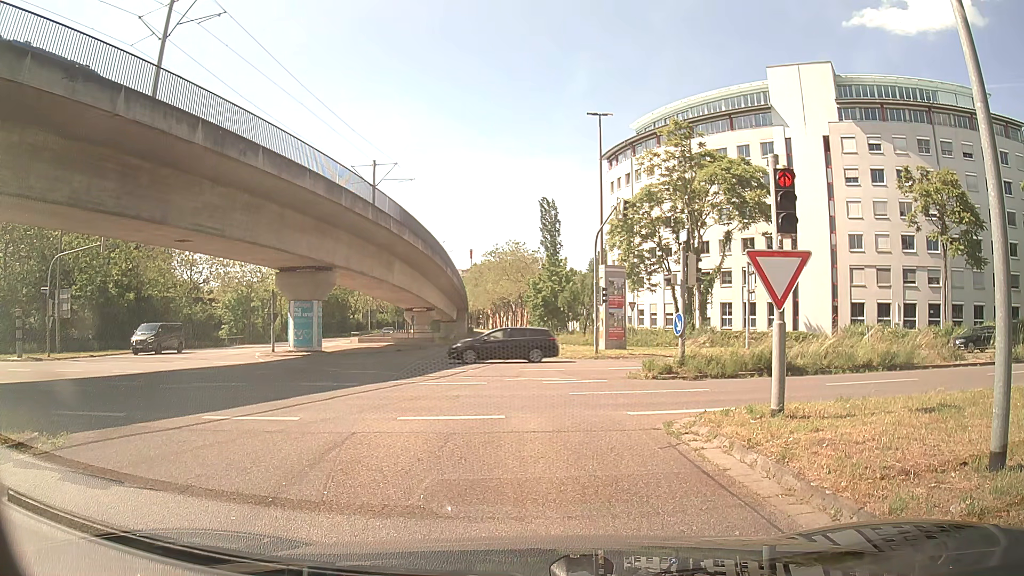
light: Day
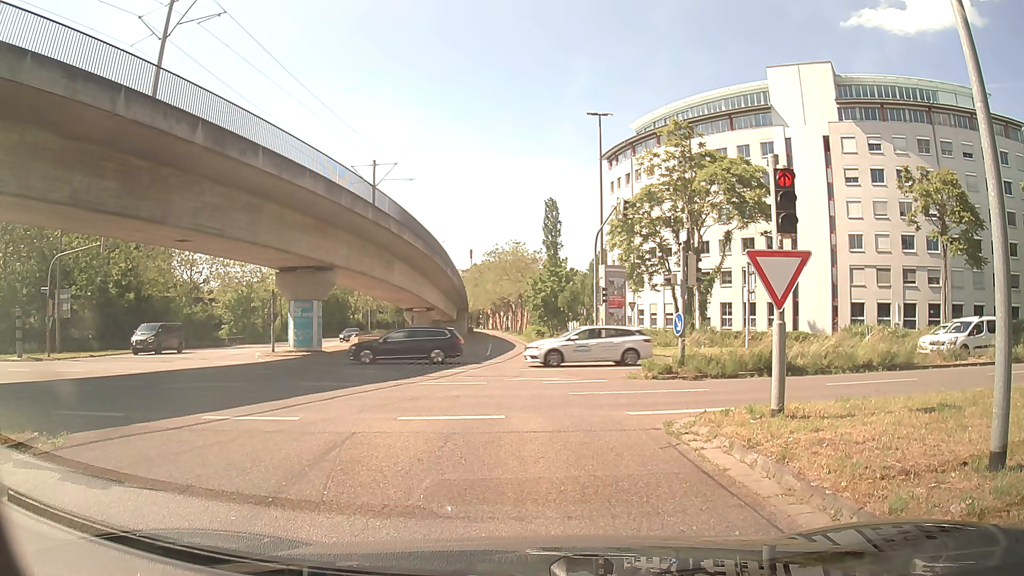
(0.0, 0.0) m; 0°
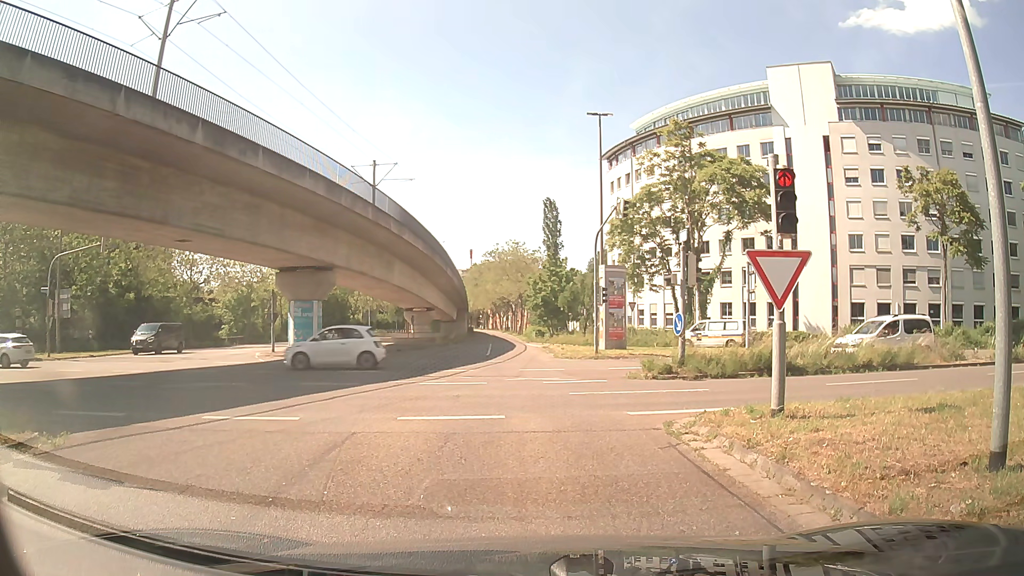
(0.0, 0.0) m; 0°
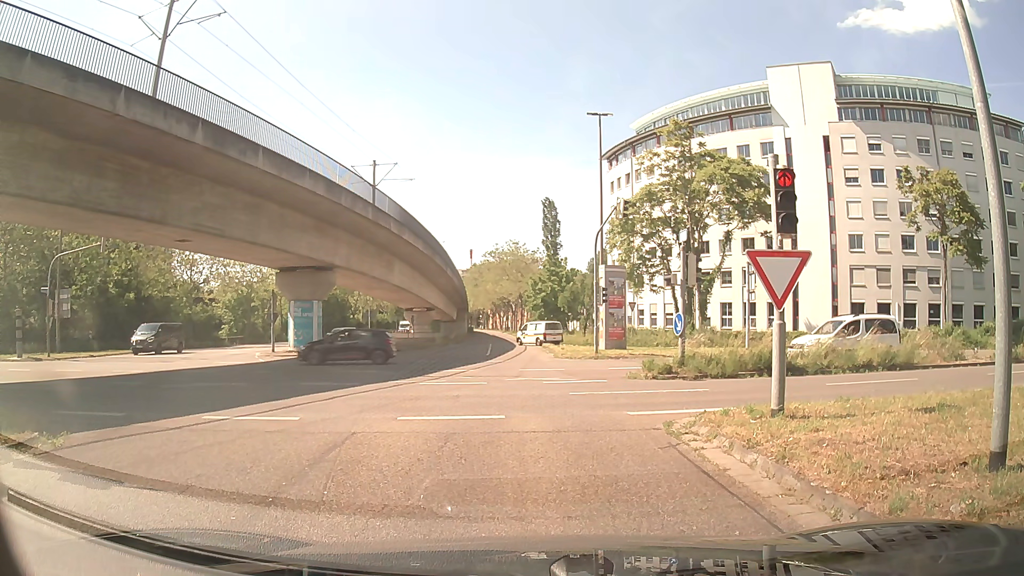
(0.0, 0.0) m; 0°
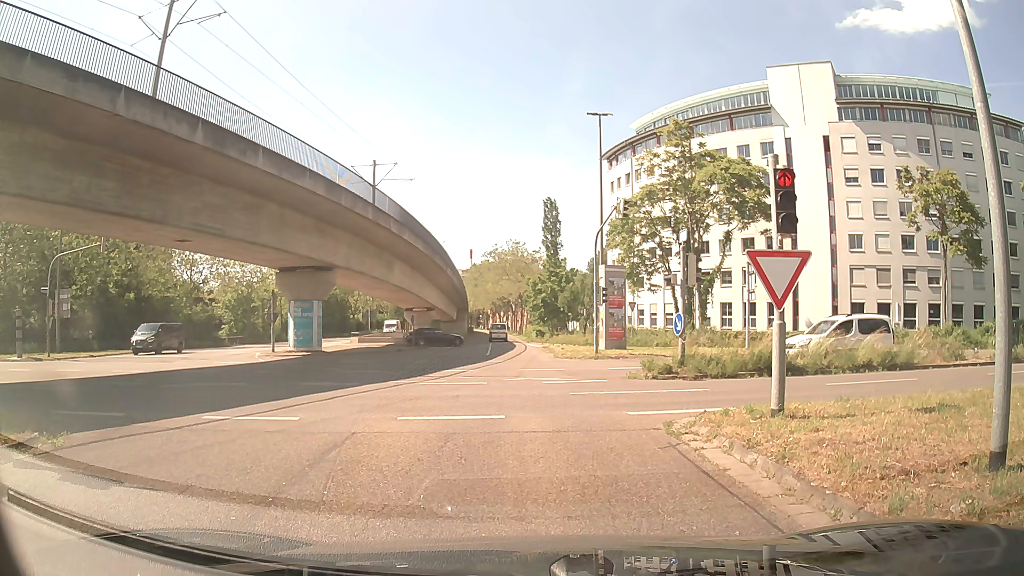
(0.0, 0.0) m; 0°
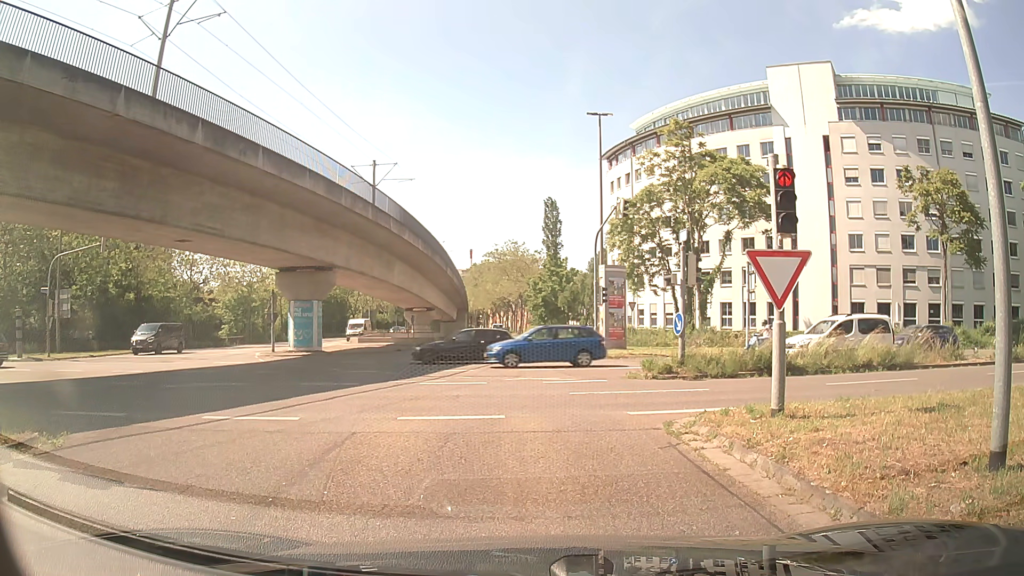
(0.0, 0.0) m; 0°
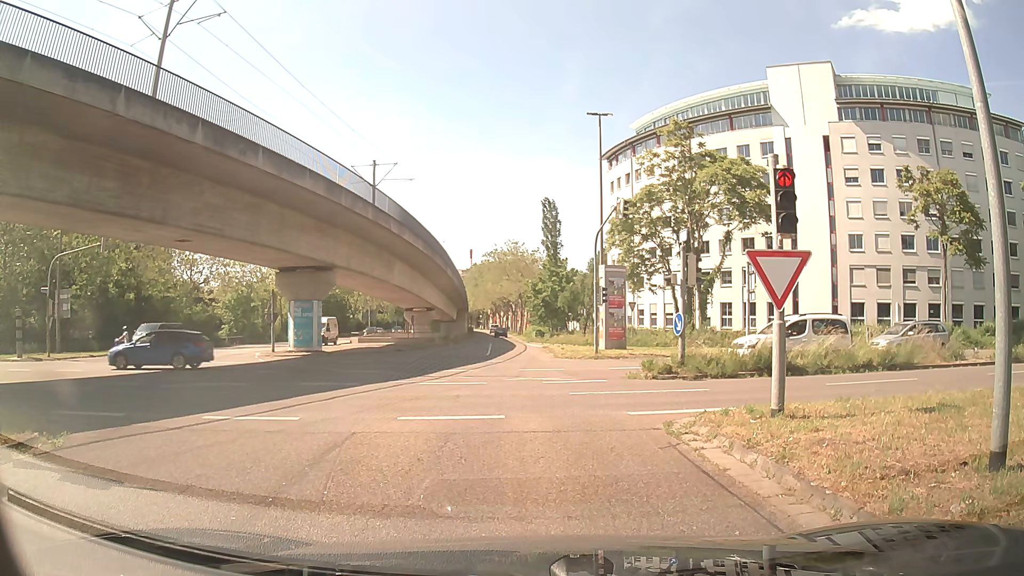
(0.0, 0.0) m; 0°
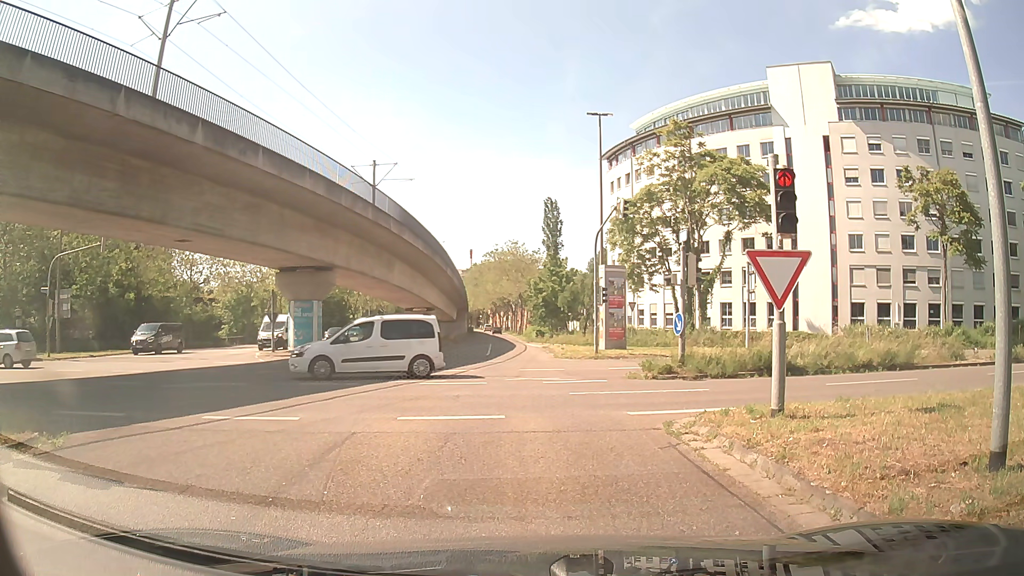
(0.0, 0.0) m; 0°
